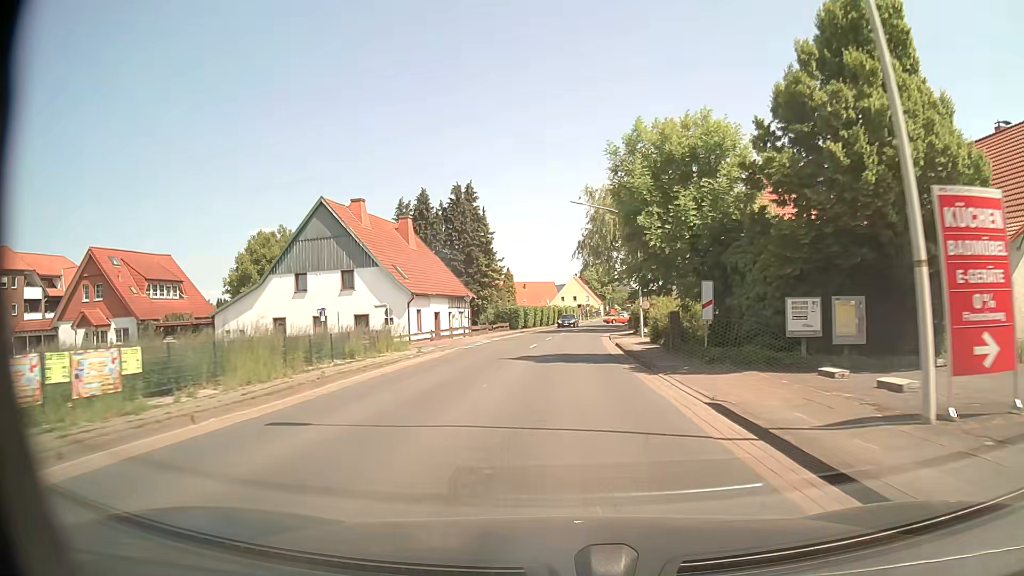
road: primary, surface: asphalt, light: Day
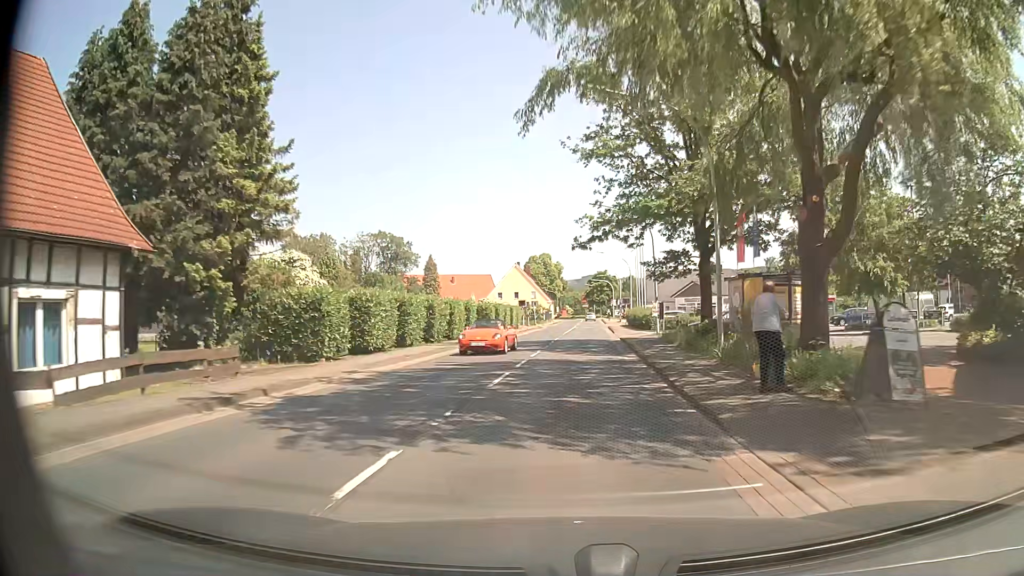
(+1.3, +43.3) m; +4°
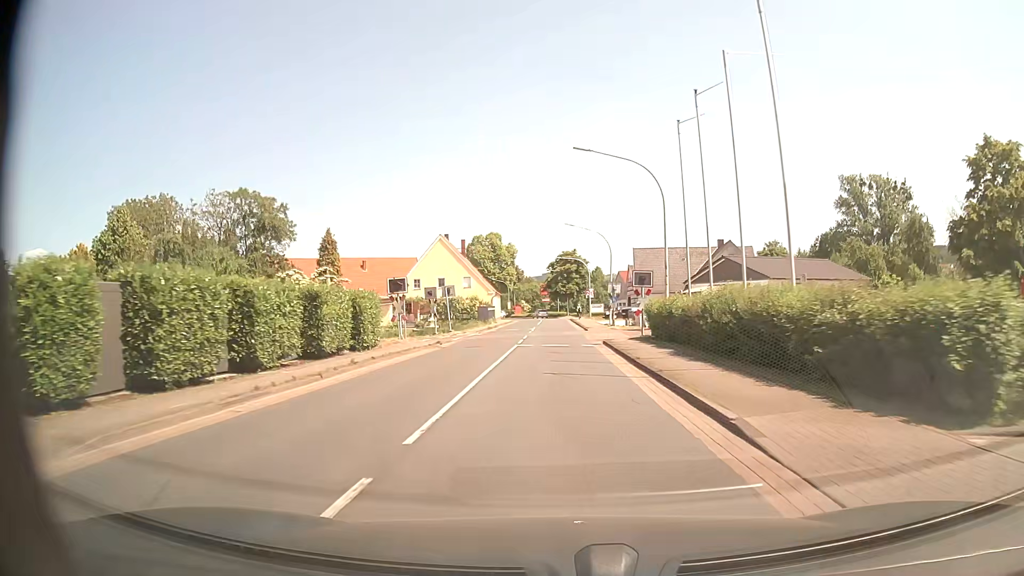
(+2.0, +42.4) m; +4°
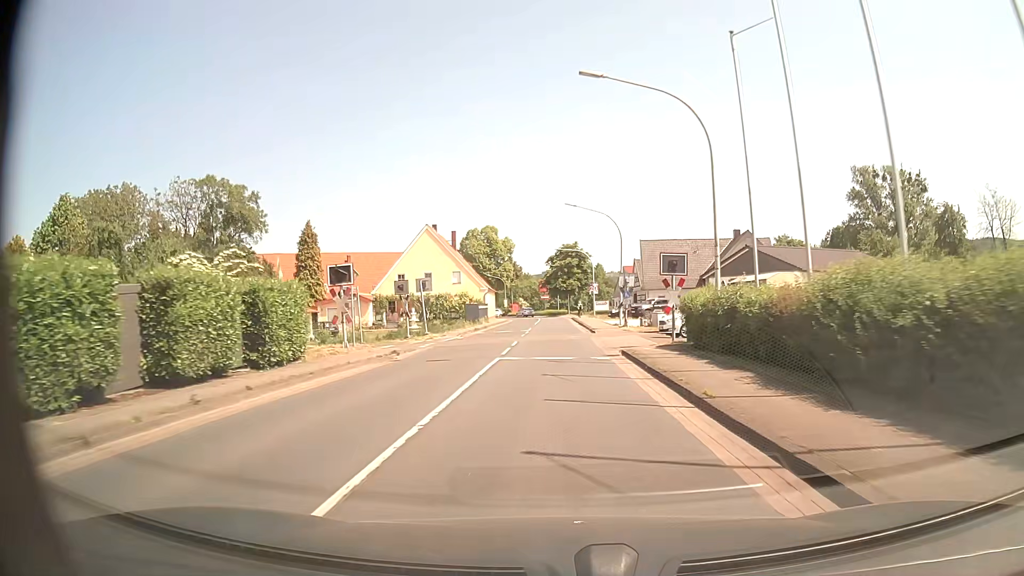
(0.0, +8.4) m; 0°
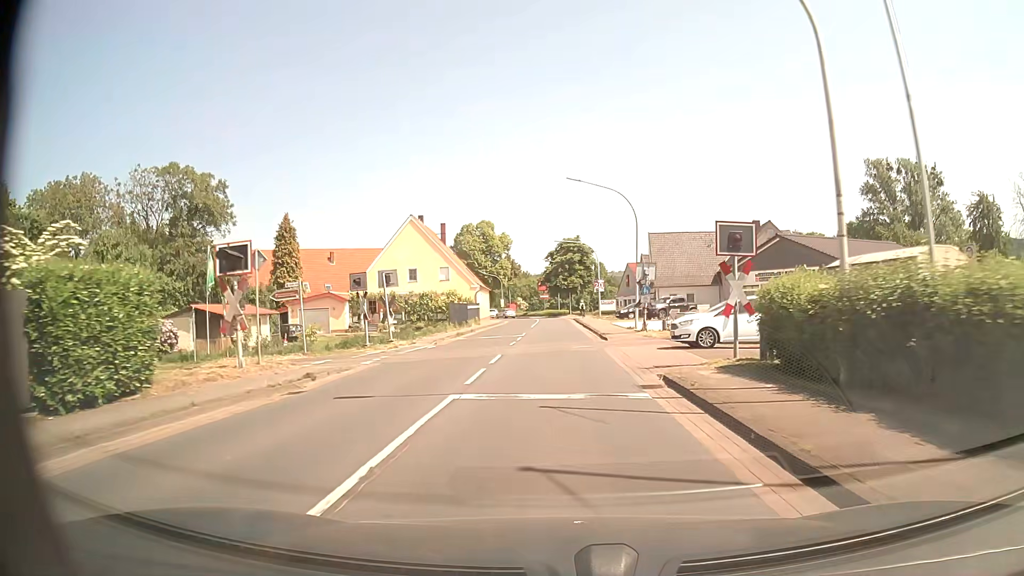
(0.0, +8.0) m; 0°
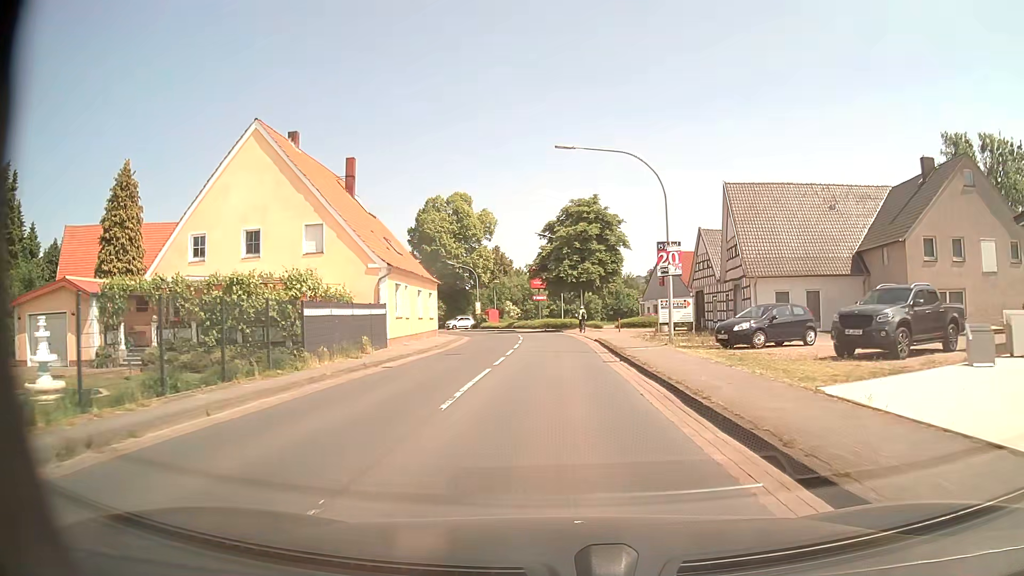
(-0.2, +36.2) m; 0°
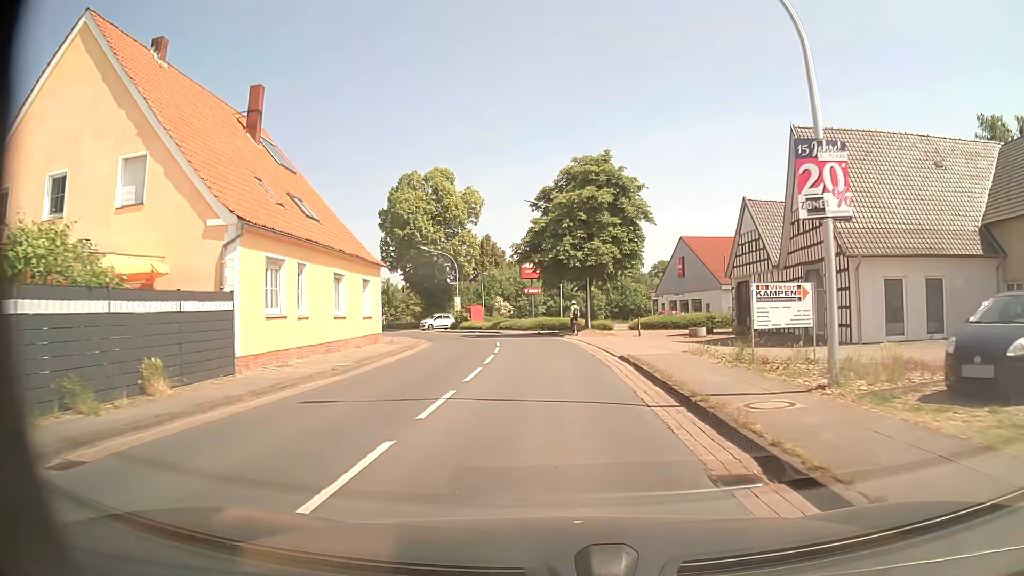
(0.0, +14.0) m; 0°
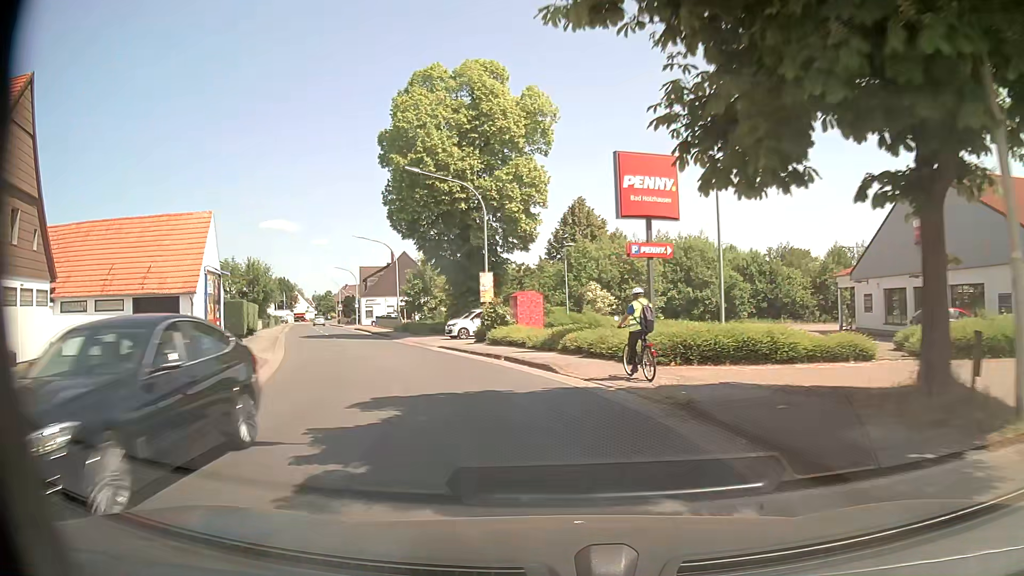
(-1.0, +32.7) m; -9°
(-1, +10) (-4, +20) (-7, +29) (-11, +38) (-15, +47) (-19, +57) (-23, +66) (-26, +75) (-30, +84) (-34, +93) m
